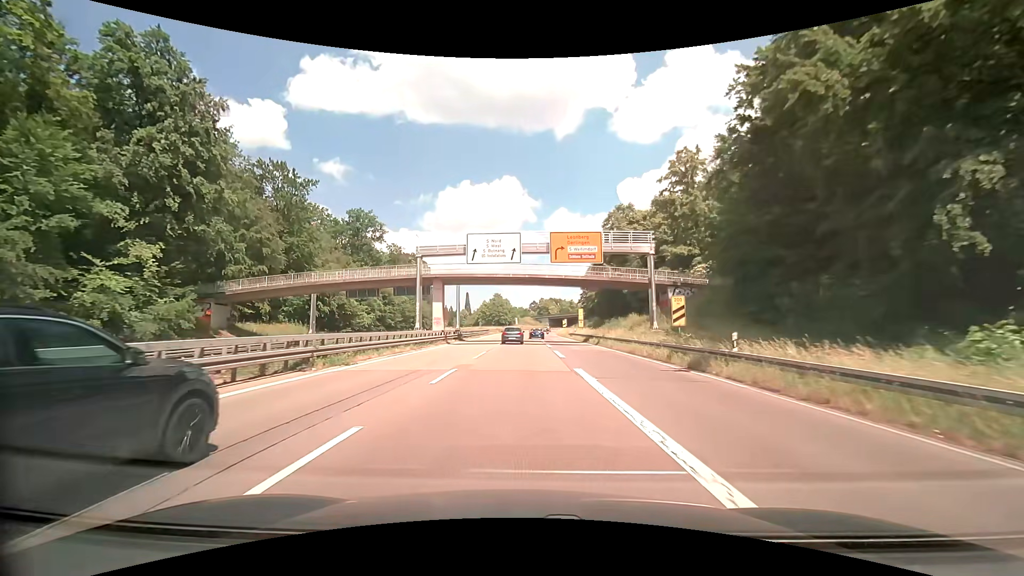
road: trunk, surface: asphalt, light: Day
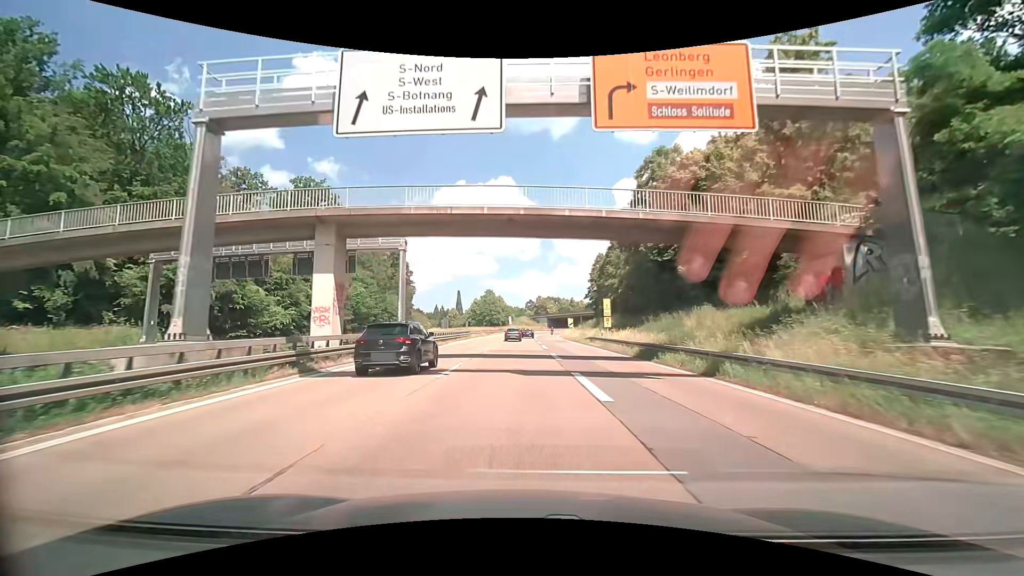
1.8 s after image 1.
(+0.1, +26.2) m; 0°
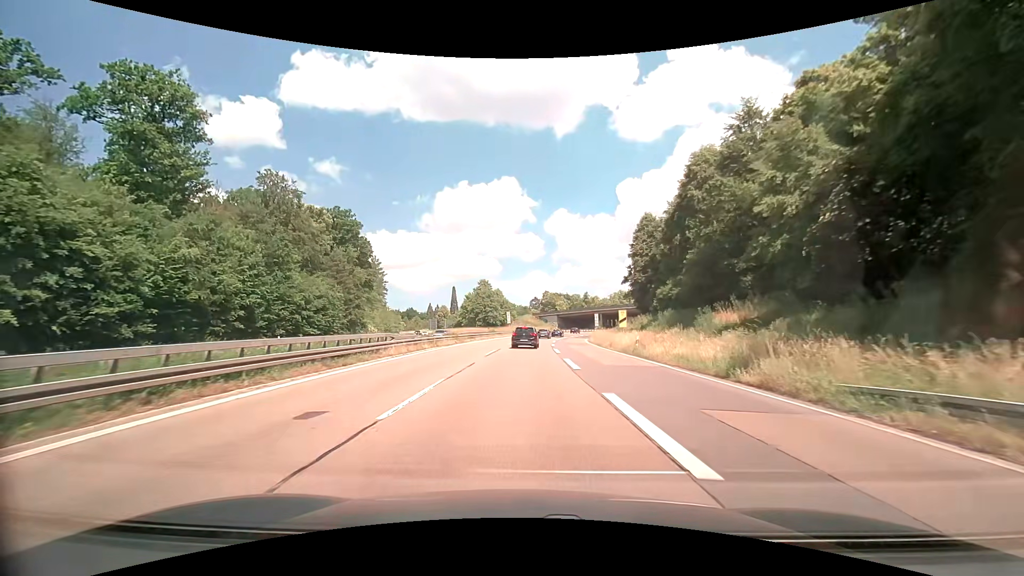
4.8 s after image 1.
(-0.3, +42.2) m; 0°
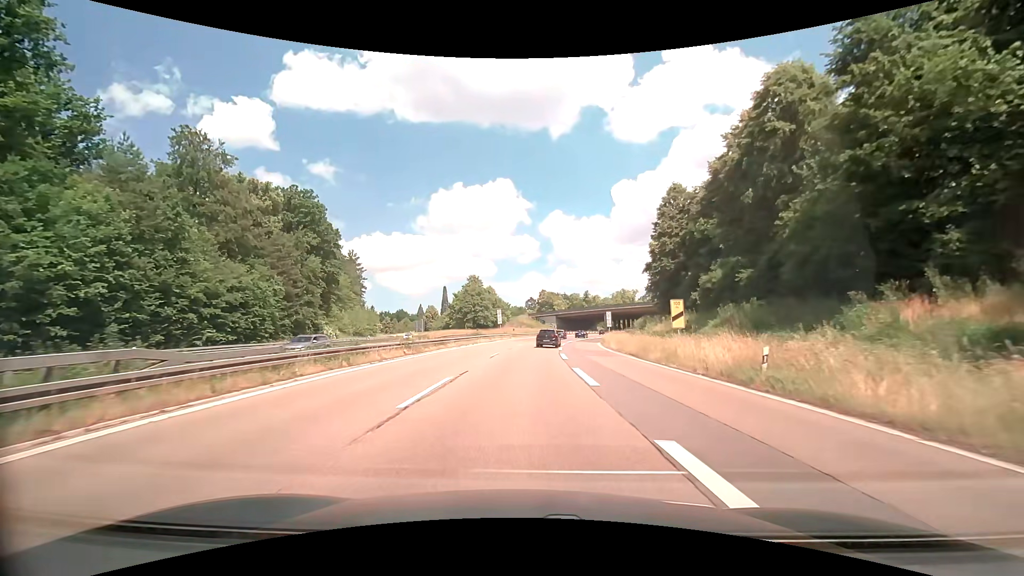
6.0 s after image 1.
(0.0, +17.0) m; 0°
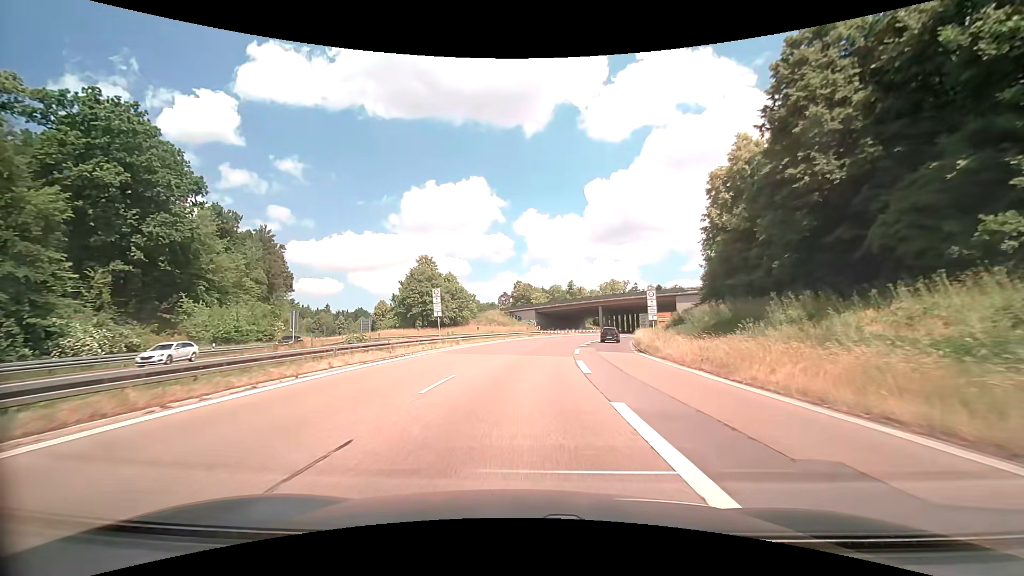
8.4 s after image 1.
(+0.9, +34.7) m; +3°
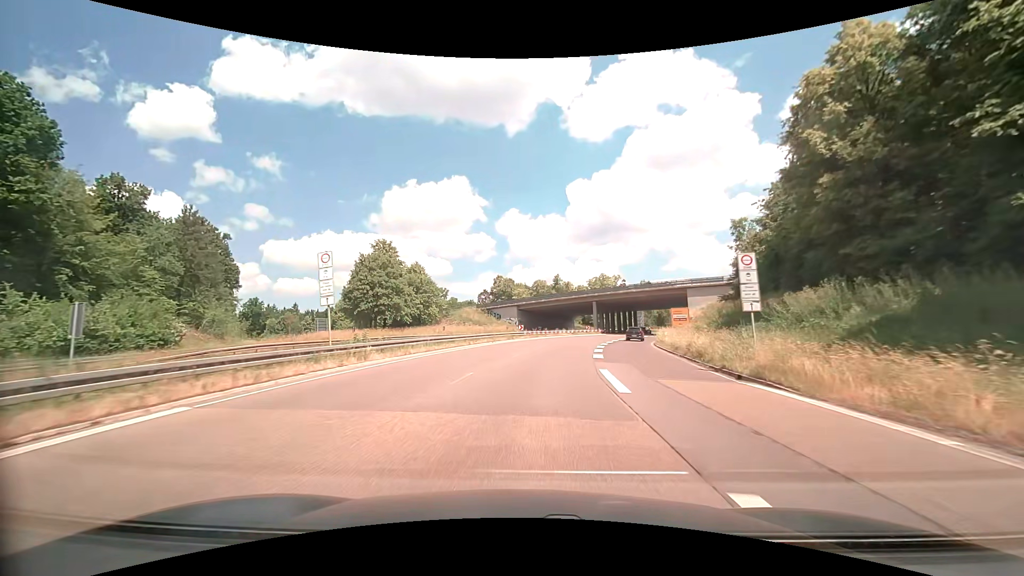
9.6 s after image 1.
(+0.3, +17.6) m; +2°
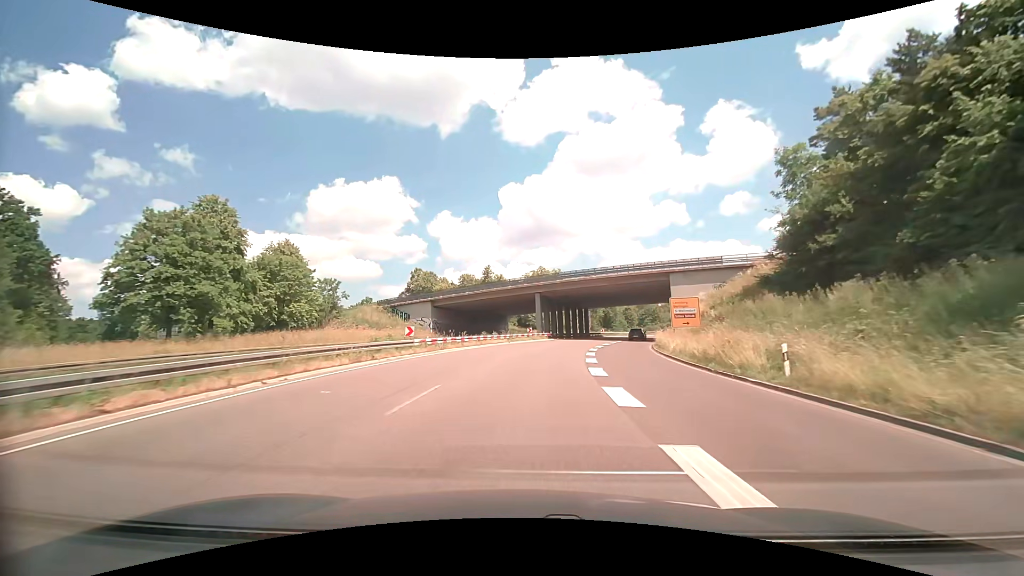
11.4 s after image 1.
(+1.9, +26.6) m; +8°
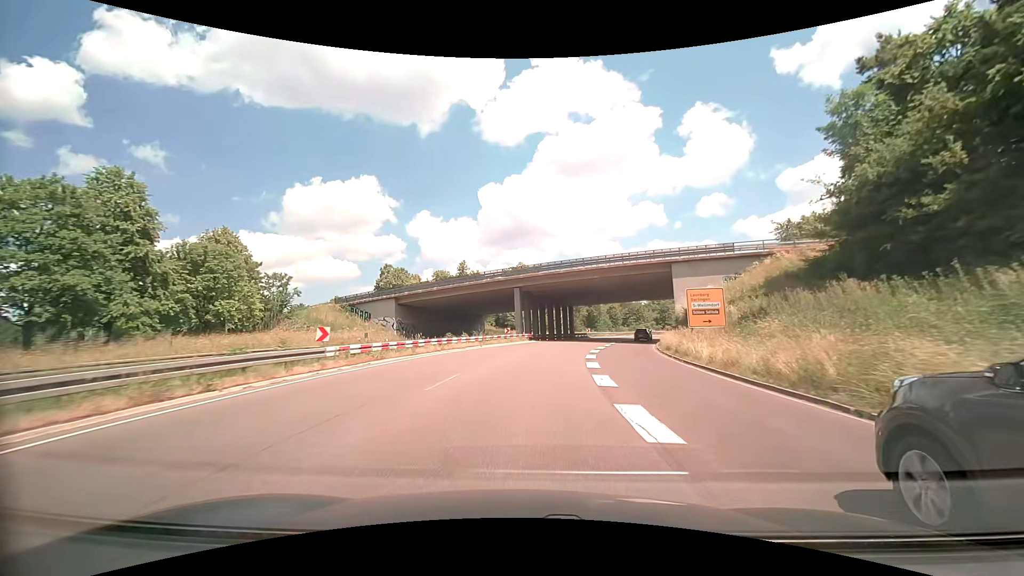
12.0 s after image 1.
(+0.2, +8.9) m; +2°
(0, +10) (+1, +20) (+2, +30) (+4, +40) (+6, +50) (+9, +59) (+12, +69) (+15, +78) (+20, +87) (+25, +95) m
